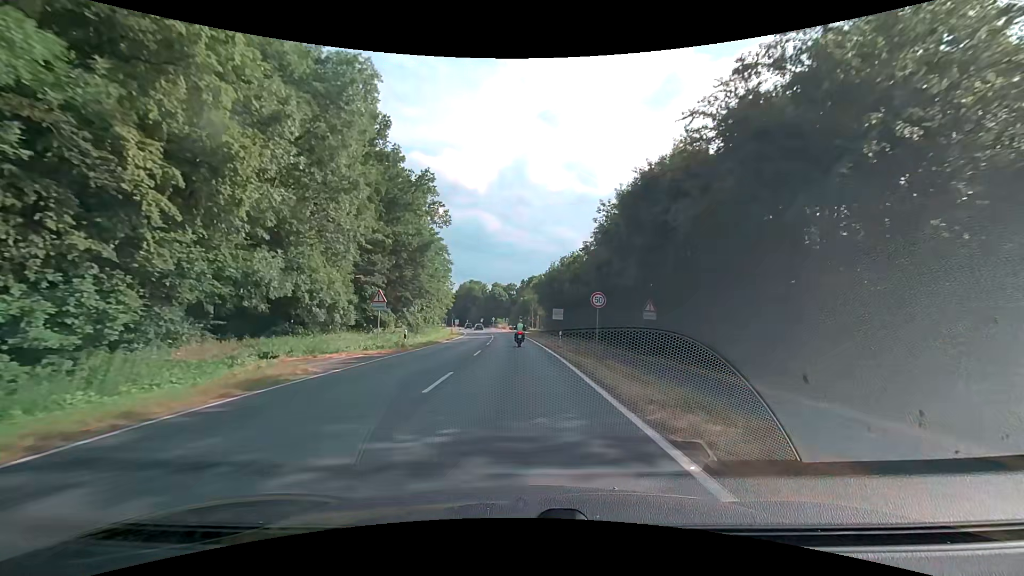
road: secondary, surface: asphalt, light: Day
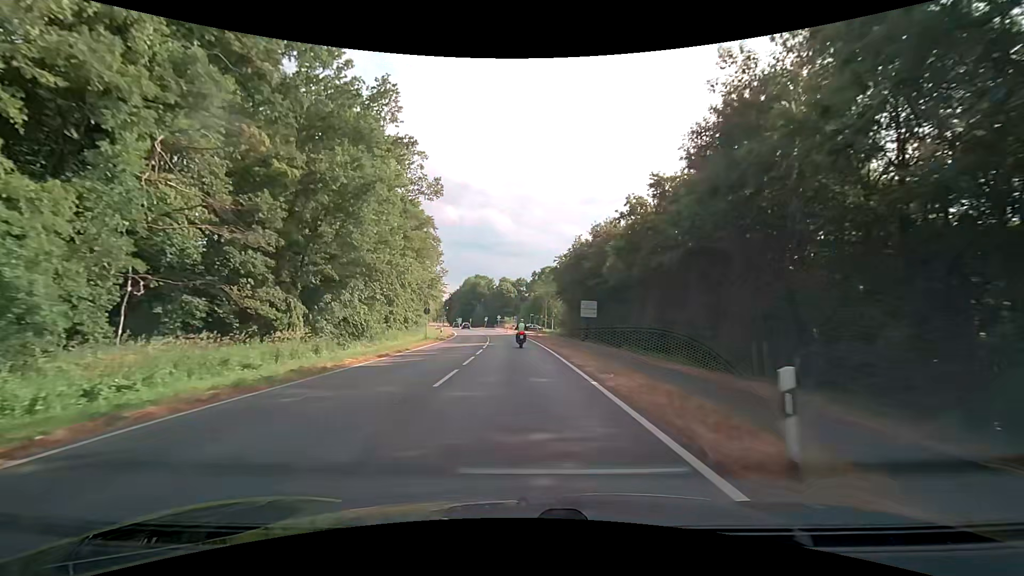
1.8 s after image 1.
(-0.4, +23.1) m; -1°
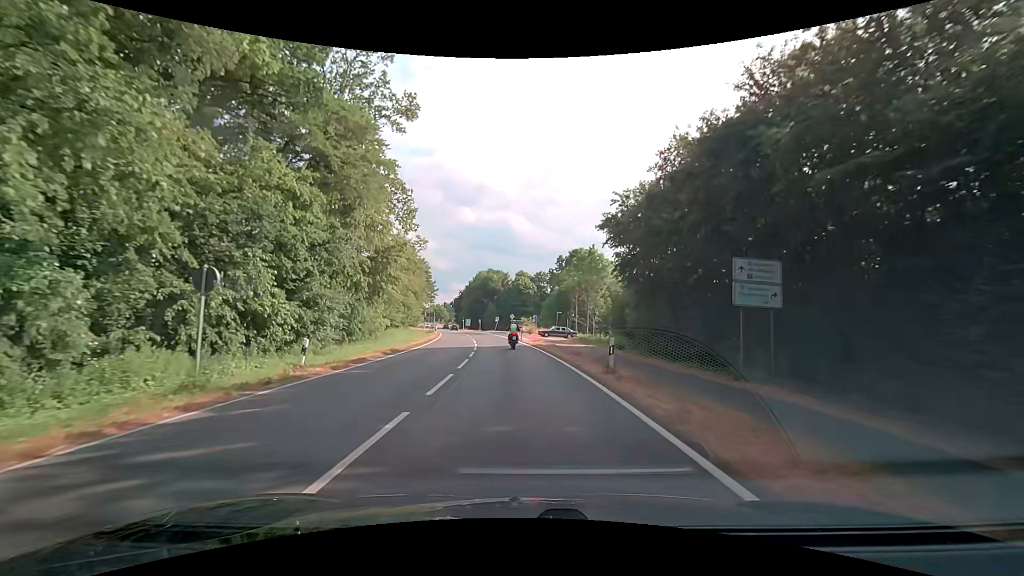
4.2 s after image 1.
(-0.6, +31.0) m; -2°
(0, +10) (-1, +20) (-1, +30) (-2, +40) (-3, +50) (-5, +60) (-6, +70) (-8, +80) (-10, +89) (-12, +99) m
